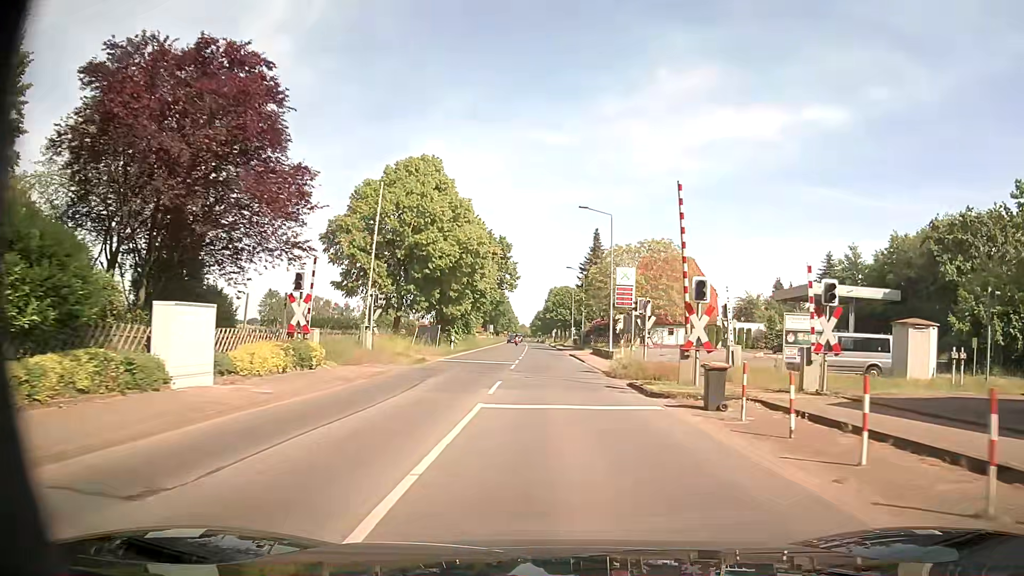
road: secondary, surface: asphalt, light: Day
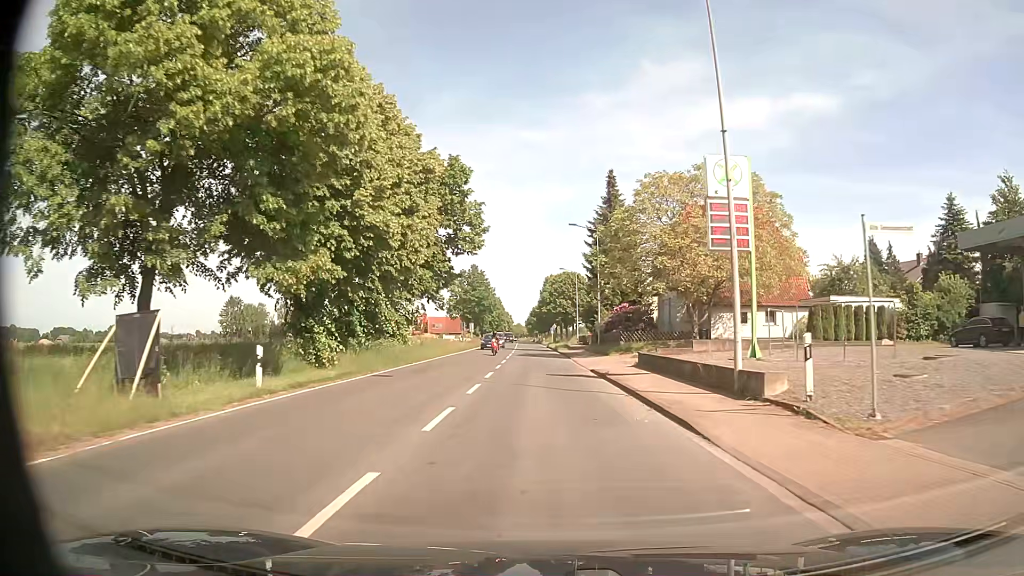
(+0.4, +30.5) m; +1°
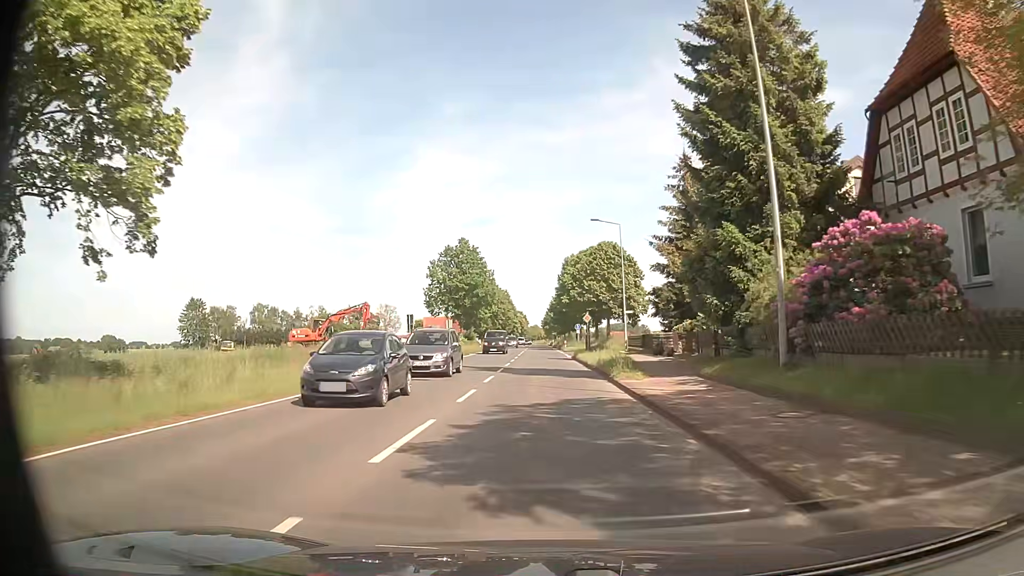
(-0.6, +38.4) m; -2°
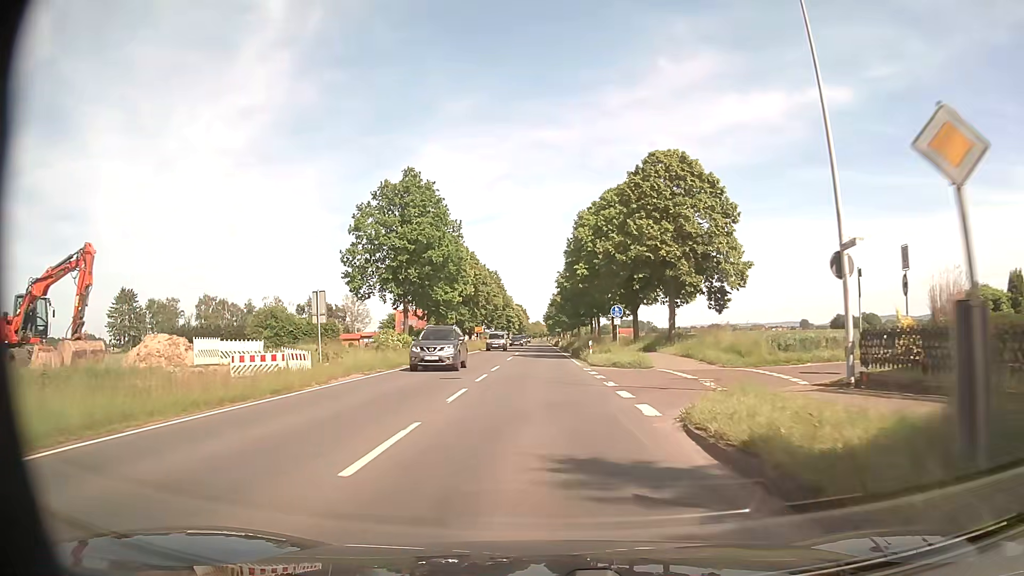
(-0.1, +37.7) m; 0°
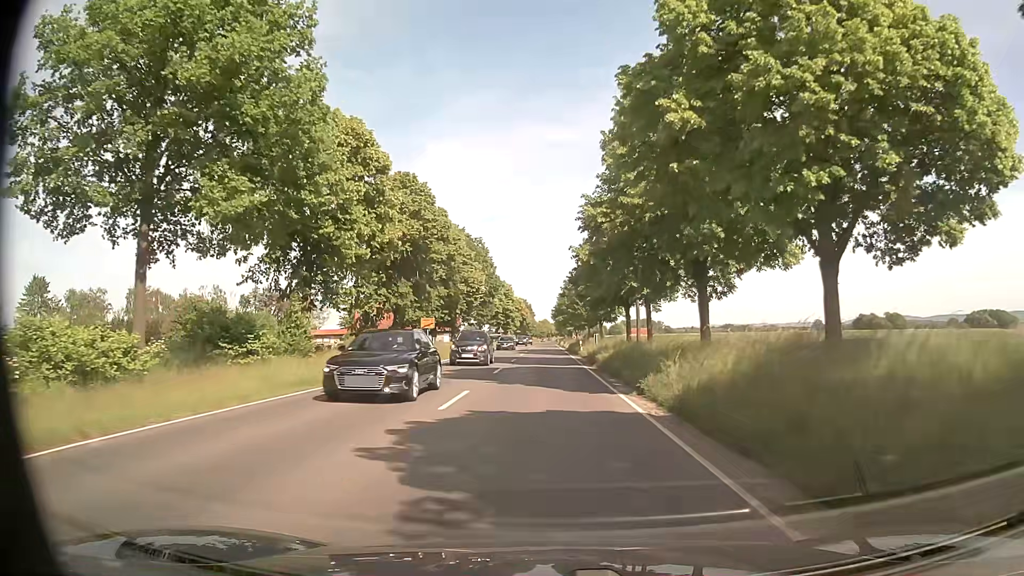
(-0.1, +37.4) m; -1°
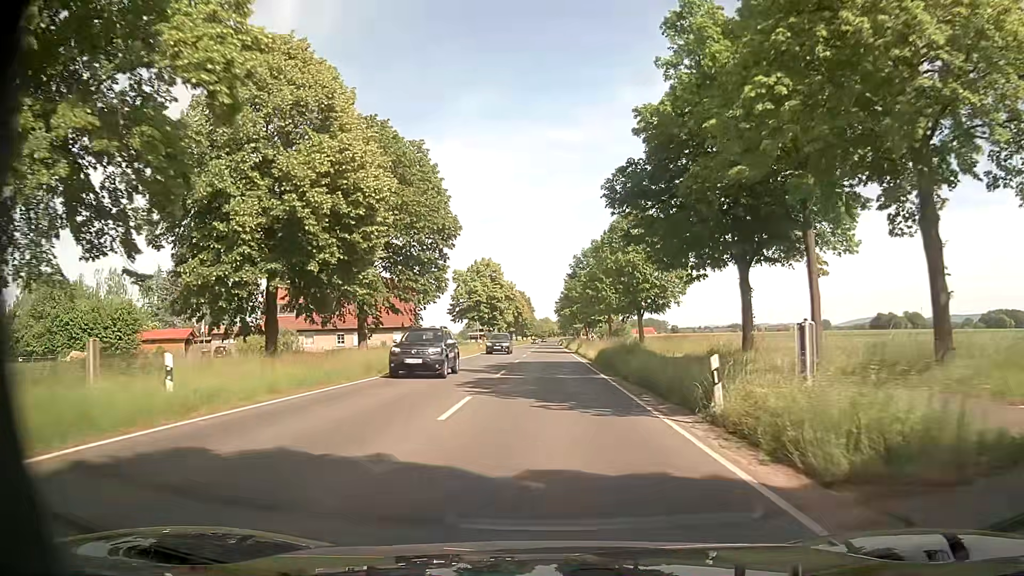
(0.0, +37.7) m; 0°
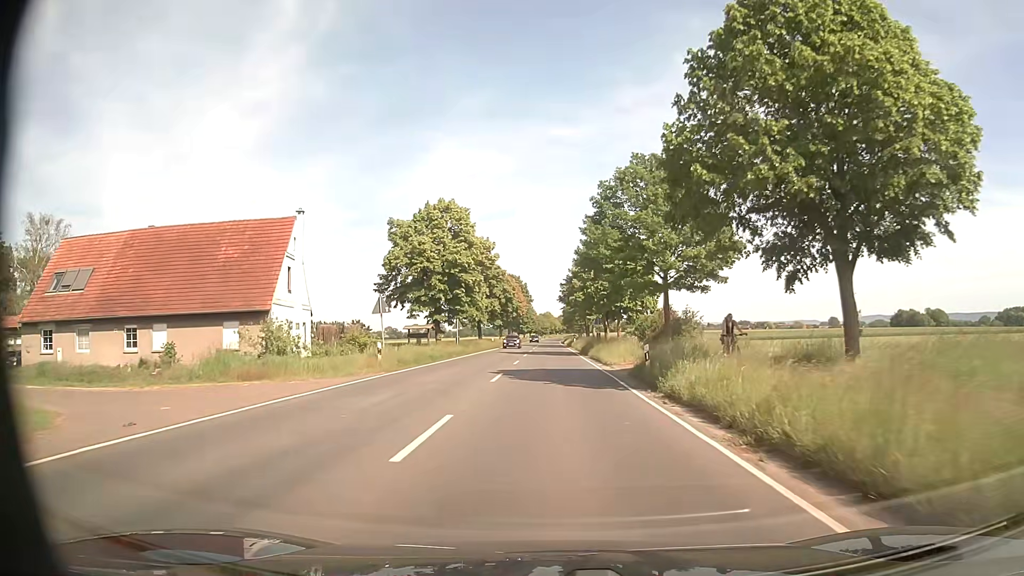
(+0.3, +40.0) m; 0°
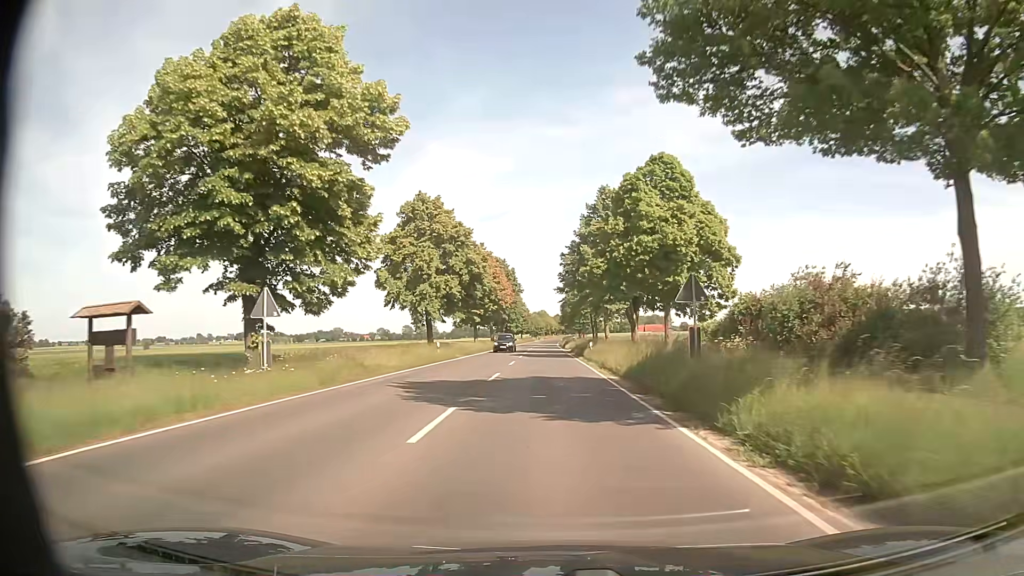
(+0.2, +34.9) m; 0°
(0, +10) (0, +20) (0, +30) (0, +40) (0, +50) (0, +60) (0, +70) (0, +80) (0, +90) (0, +100) m
